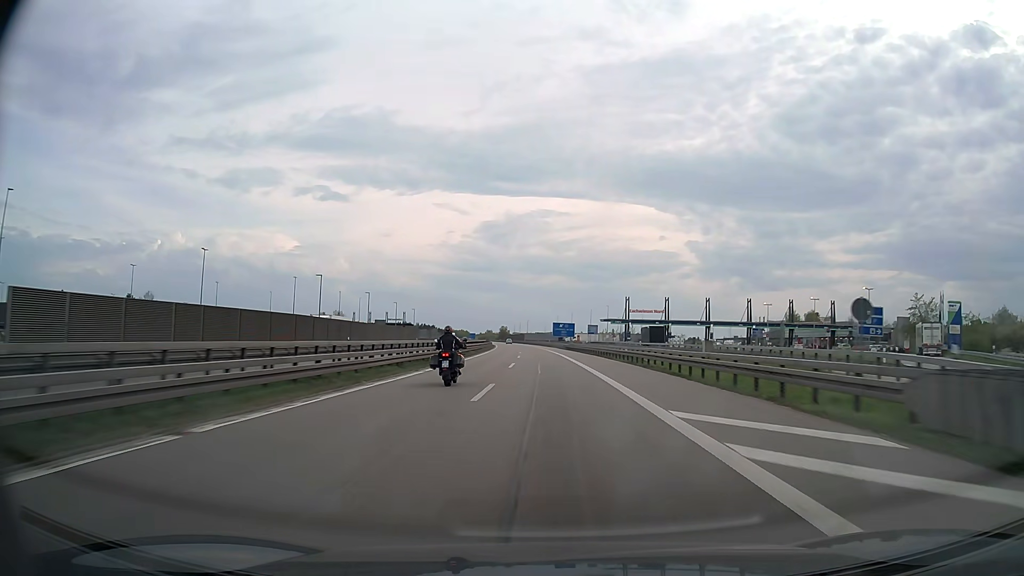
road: motorway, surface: asphalt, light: Day
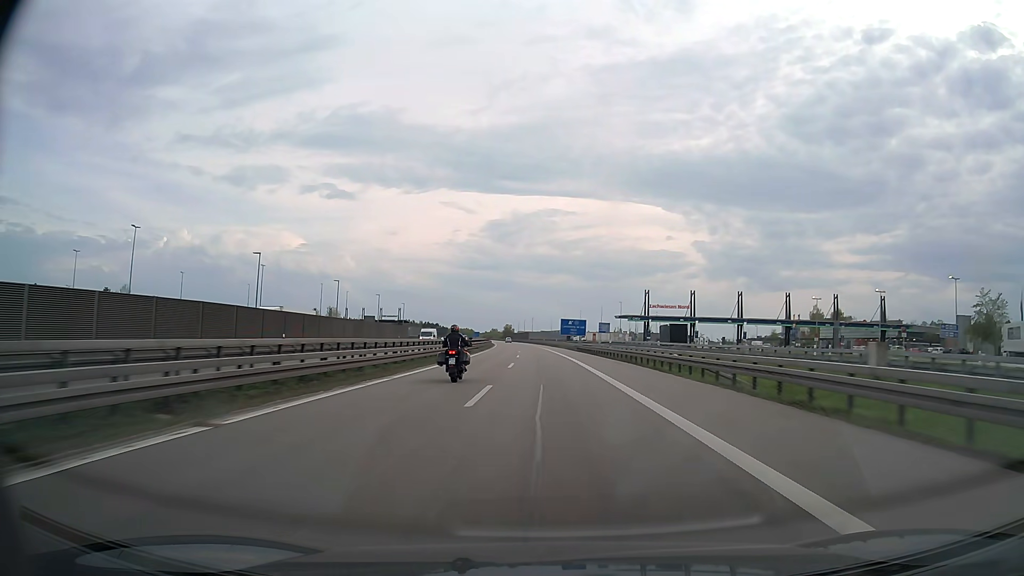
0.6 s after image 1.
(0.0, +19.7) m; 0°
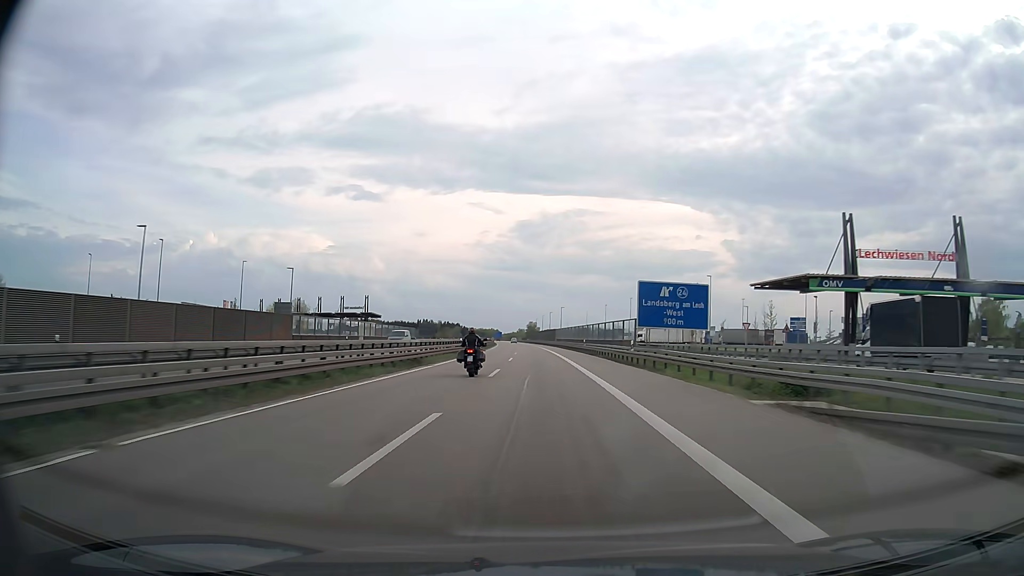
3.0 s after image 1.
(-1.0, +79.3) m; -2°
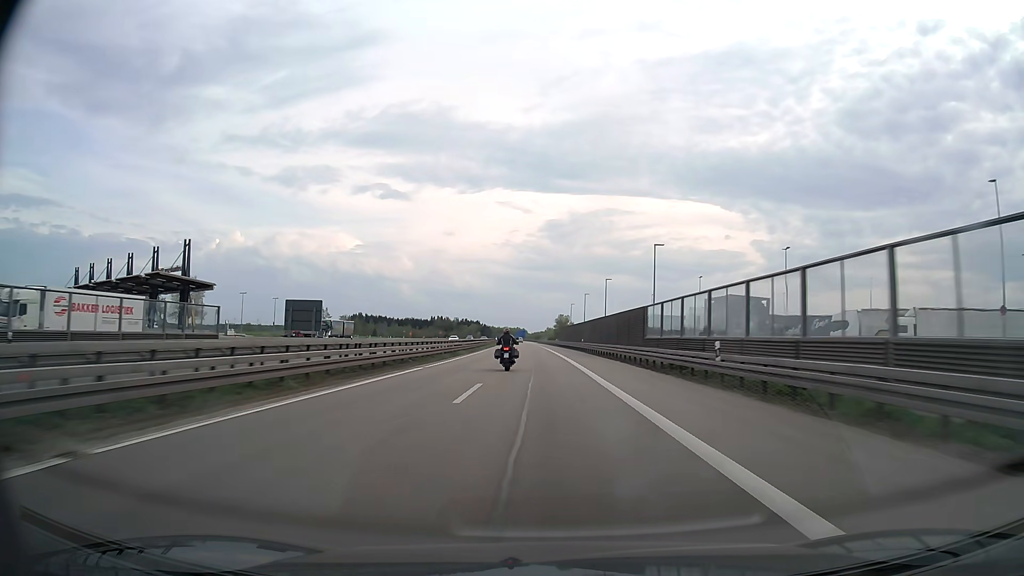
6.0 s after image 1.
(-2.6, +100.3) m; -2°
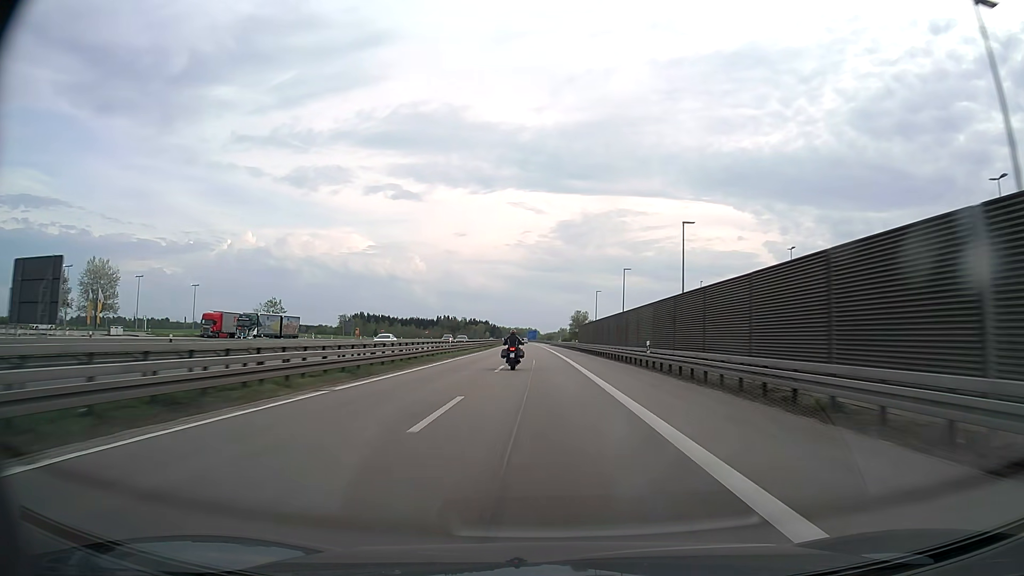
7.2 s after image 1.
(-0.4, +40.4) m; -1°
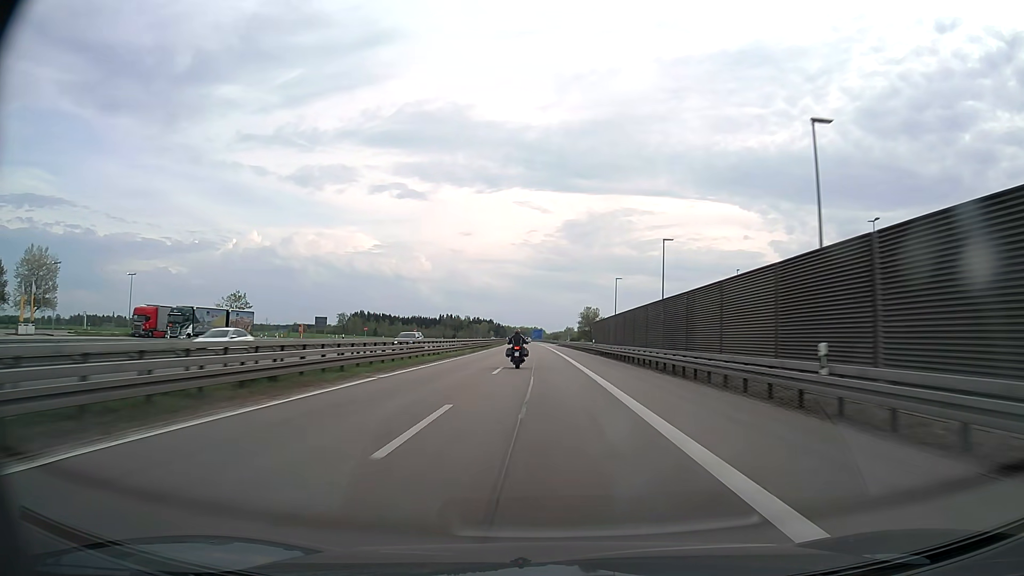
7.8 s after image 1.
(-0.1, +20.3) m; 0°
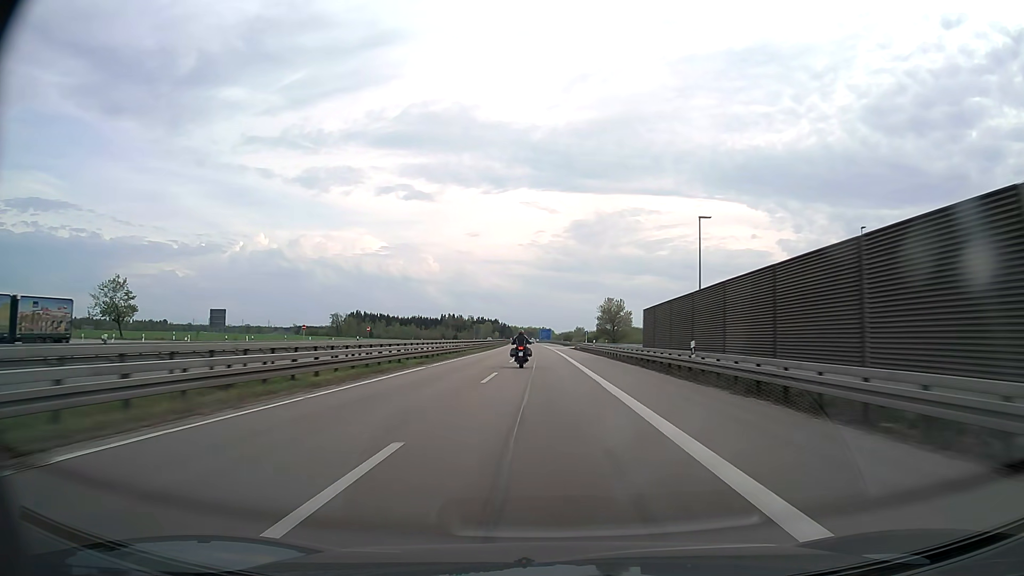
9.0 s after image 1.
(-0.3, +40.9) m; -1°
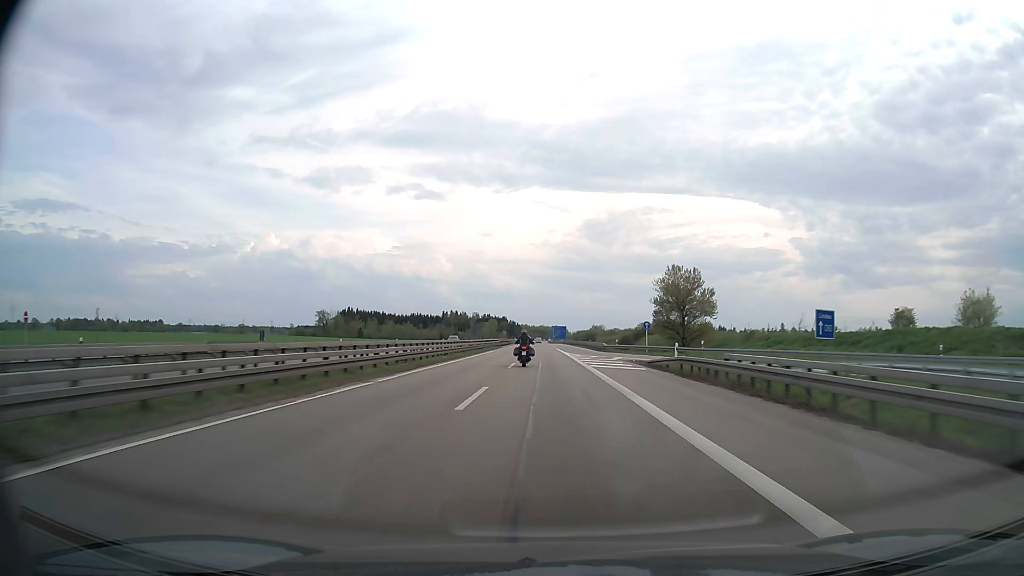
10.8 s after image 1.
(-0.6, +62.0) m; -1°
(0, +10) (0, +20) (0, +30) (0, +40) (0, +50) (0, +60) (-1, +70) (-1, +80) (-1, +90) (-1, +100) m
